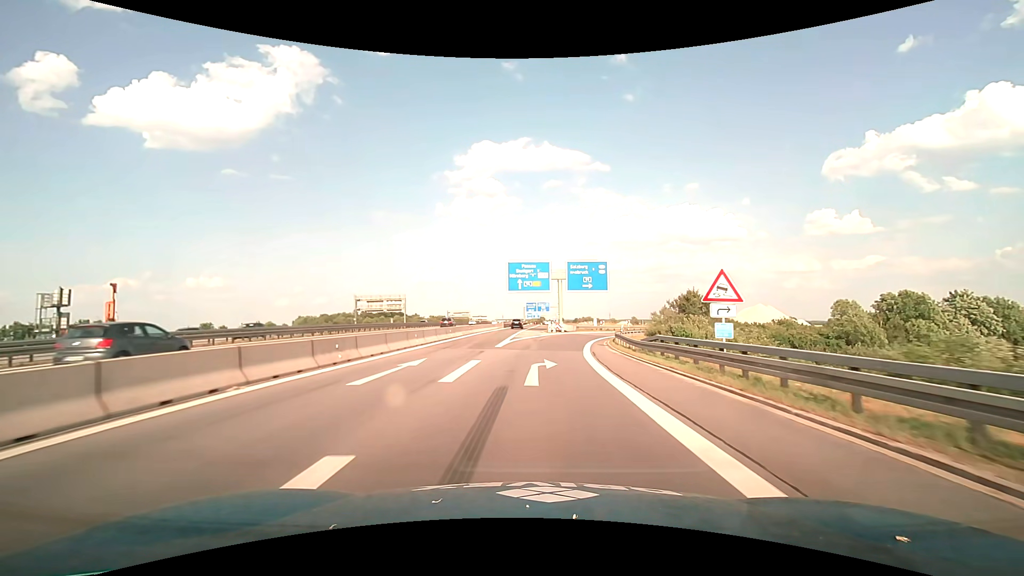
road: motorway_link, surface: asphalt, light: Day
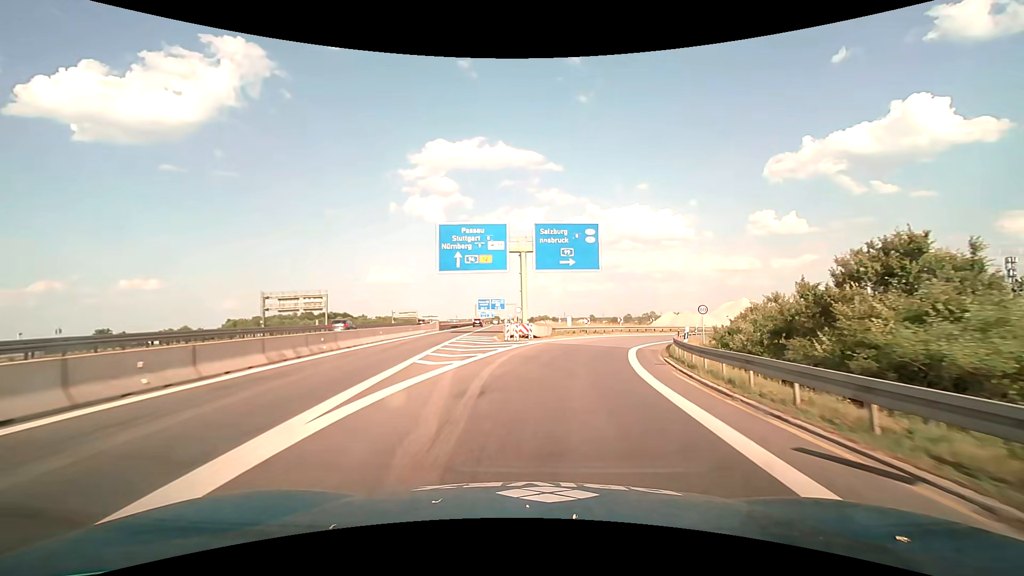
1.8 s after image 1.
(+0.7, +26.7) m; +5°
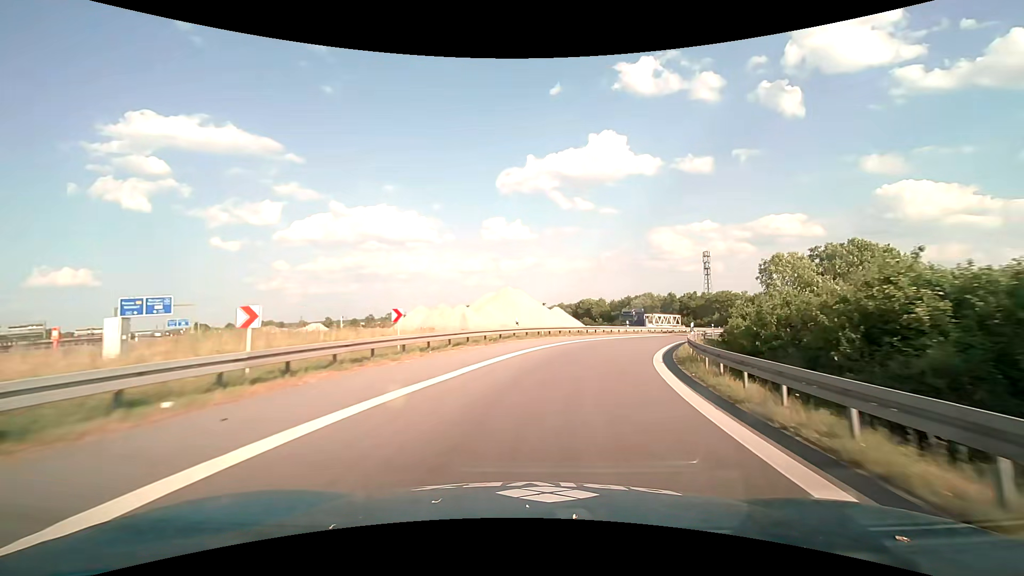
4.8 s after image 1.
(+9.7, +42.8) m; +29°
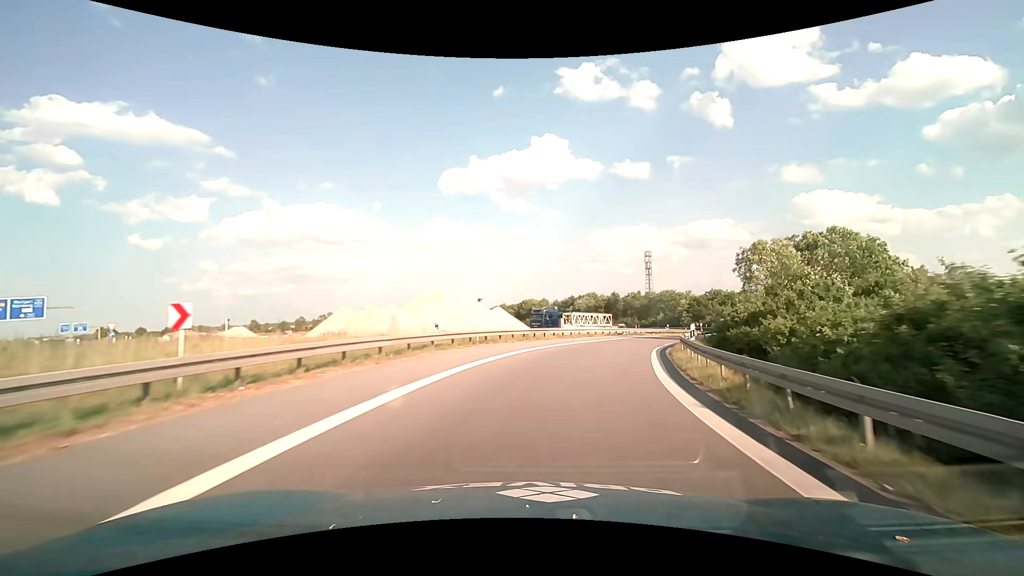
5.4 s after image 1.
(+0.5, +8.9) m; +7°
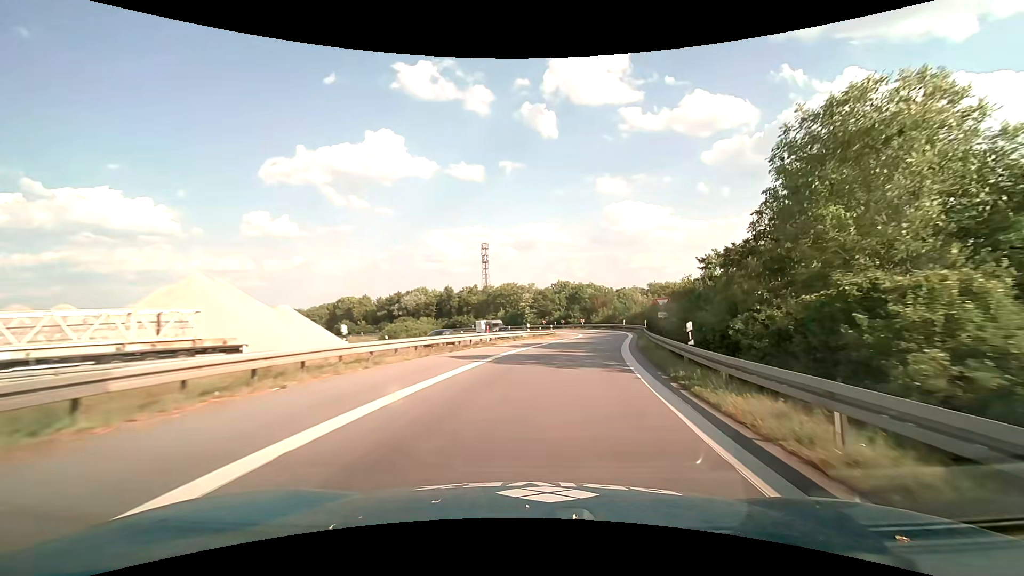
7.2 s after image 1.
(+4.0, +26.7) m; +19°
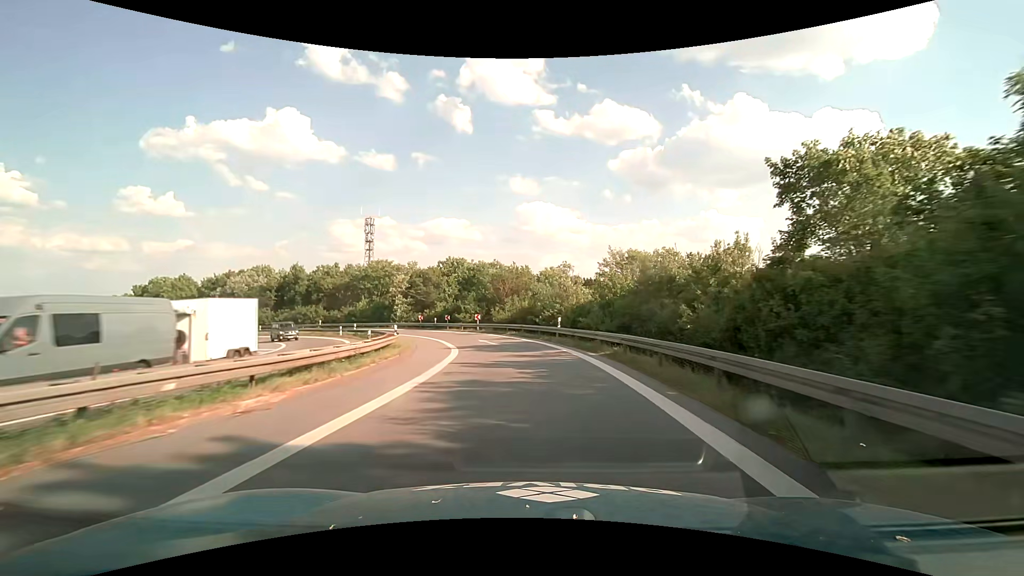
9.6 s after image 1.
(+4.6, +36.4) m; +10°
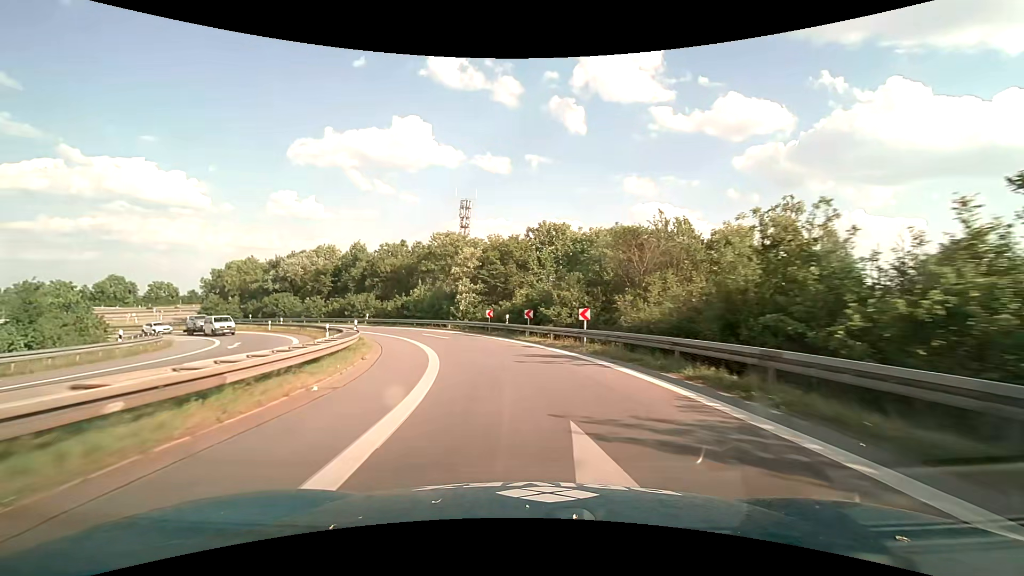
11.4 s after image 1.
(-2.1, +27.7) m; -12°
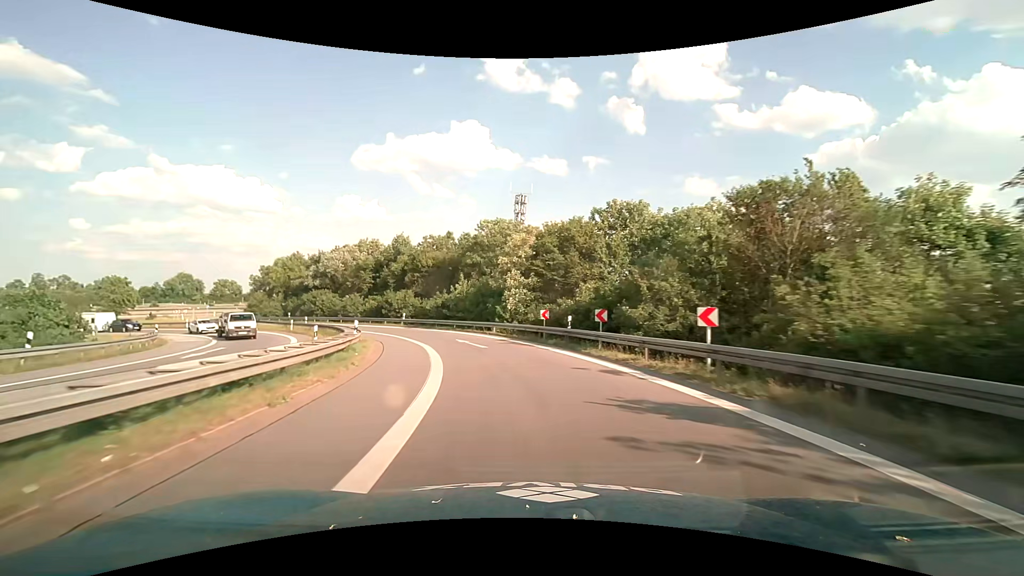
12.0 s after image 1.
(-0.5, +9.2) m; -7°
(-1, +10) (-2, +20) (-5, +29) (-10, +38) (-15, +47) (-21, +55) (-28, +62) (-36, +68) (-43, +75) (-50, +82) m
